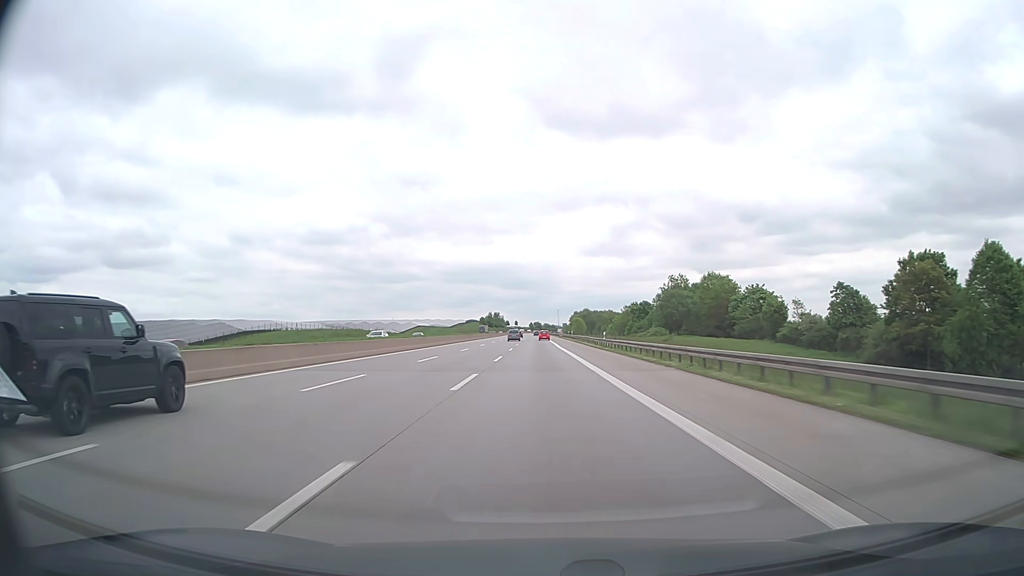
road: motorway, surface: asphalt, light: Day
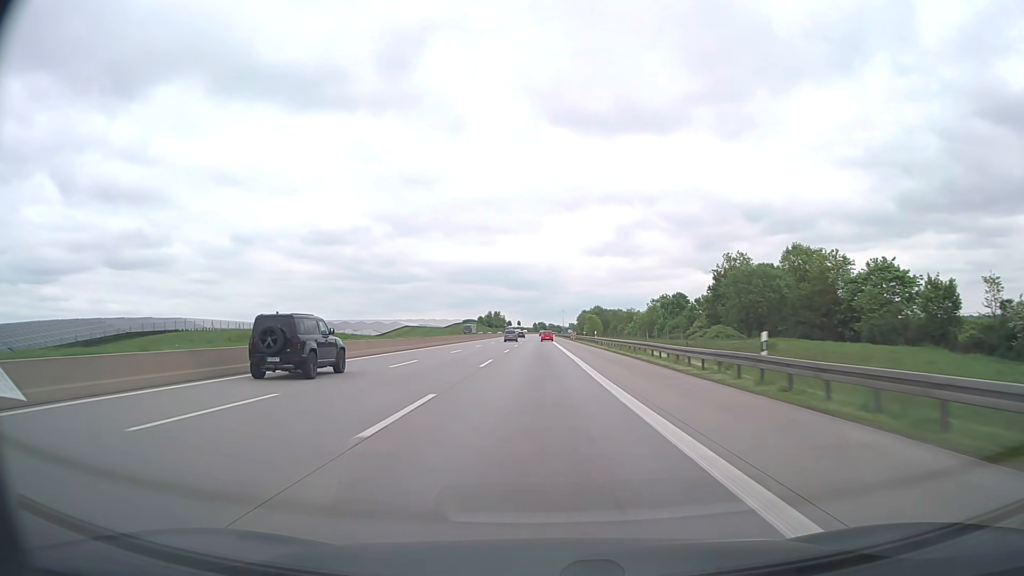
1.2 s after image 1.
(-0.2, +40.7) m; 0°
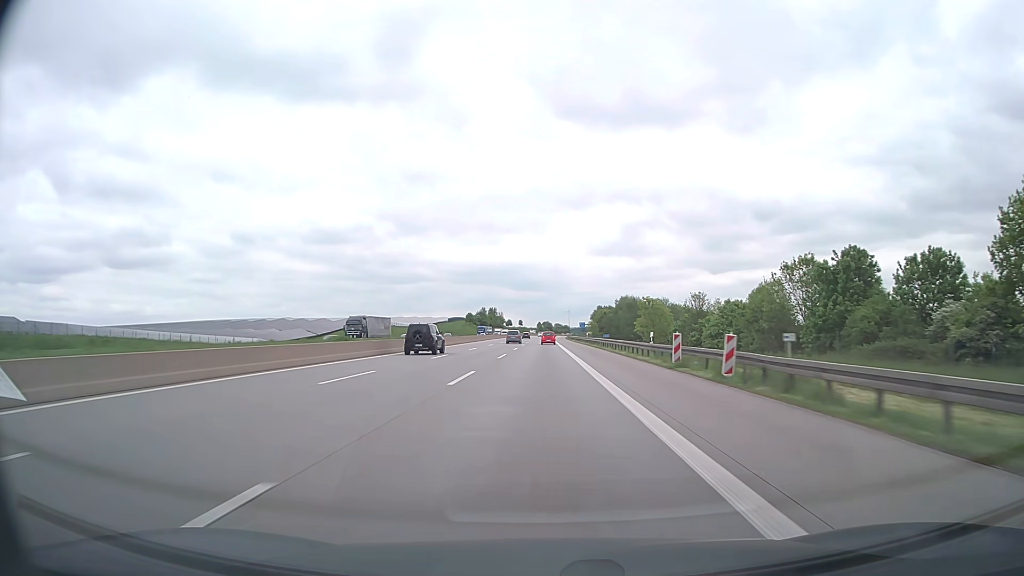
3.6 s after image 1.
(-0.4, +80.2) m; 0°
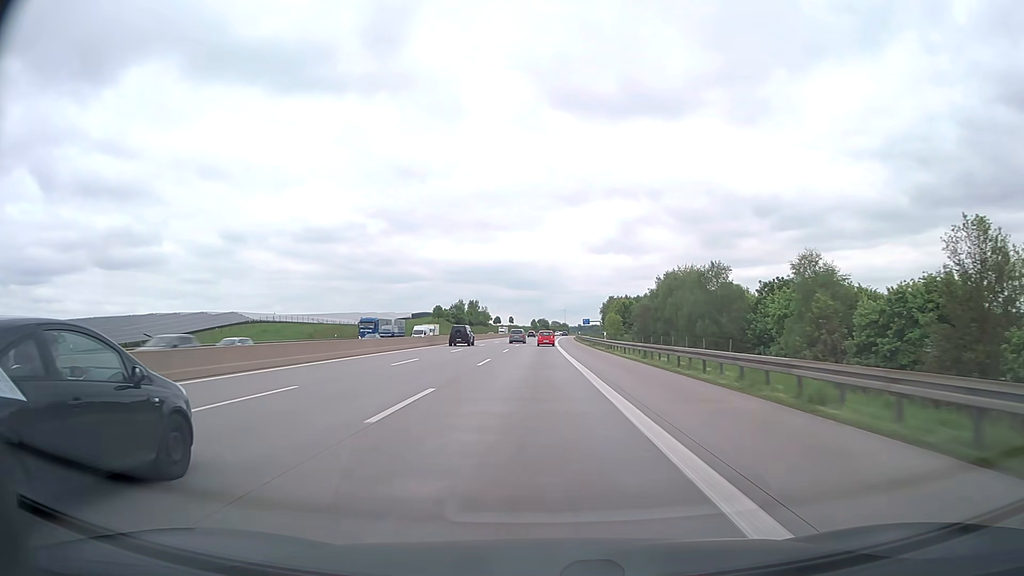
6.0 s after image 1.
(+0.1, +78.9) m; 0°
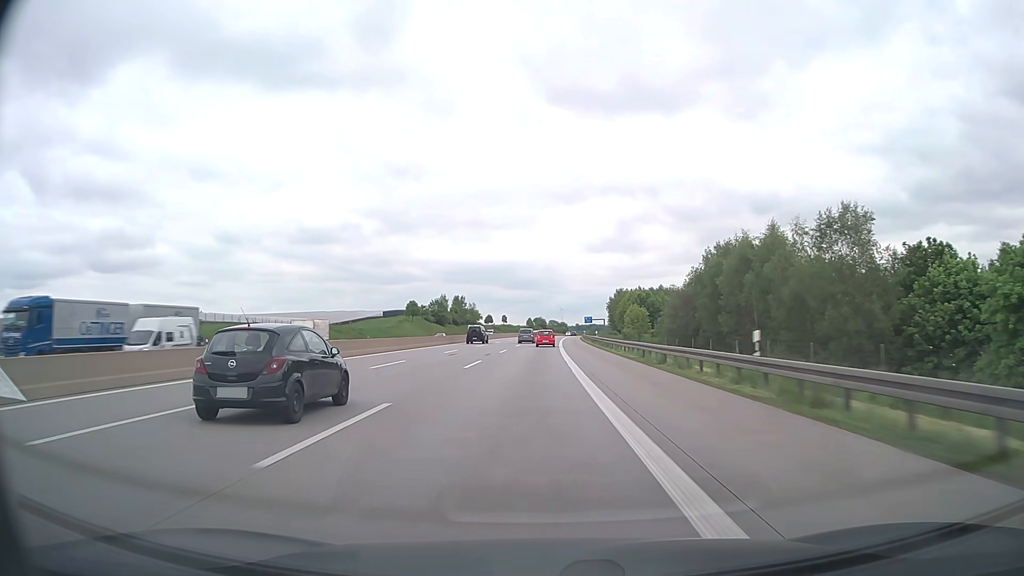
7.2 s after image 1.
(+0.1, +38.9) m; 0°
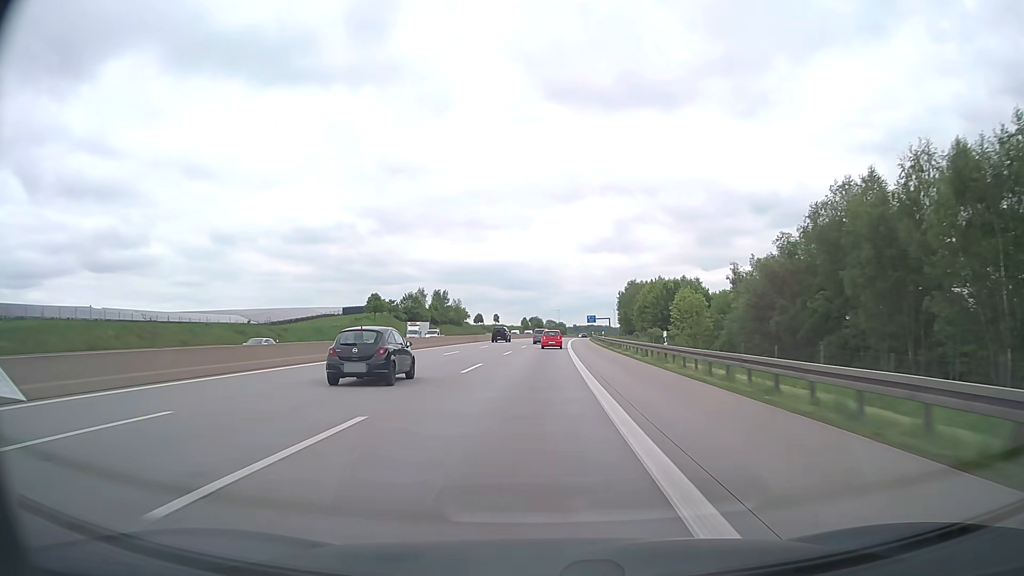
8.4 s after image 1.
(0.0, +38.4) m; 0°
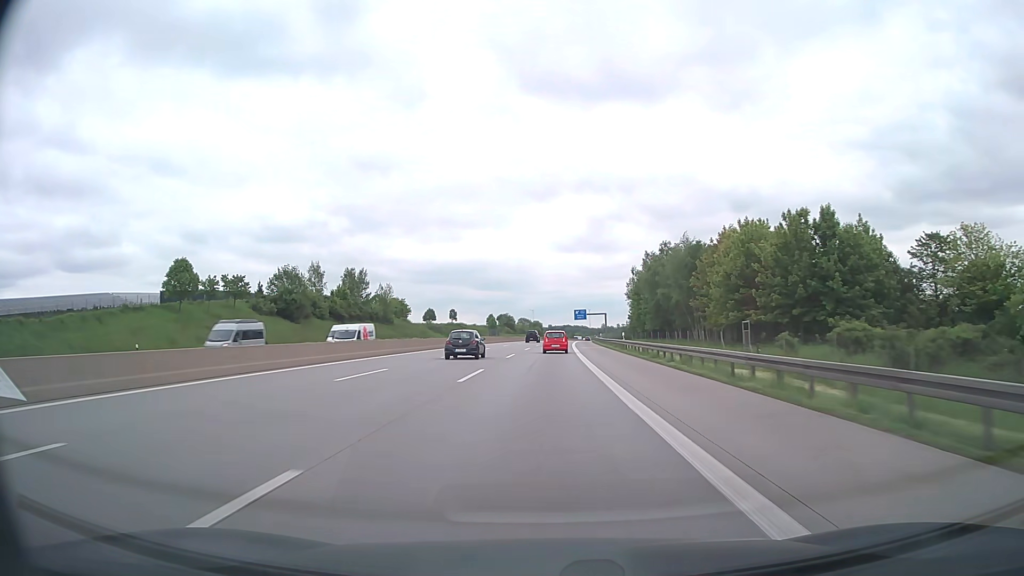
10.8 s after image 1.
(+1.1, +74.8) m; +2°
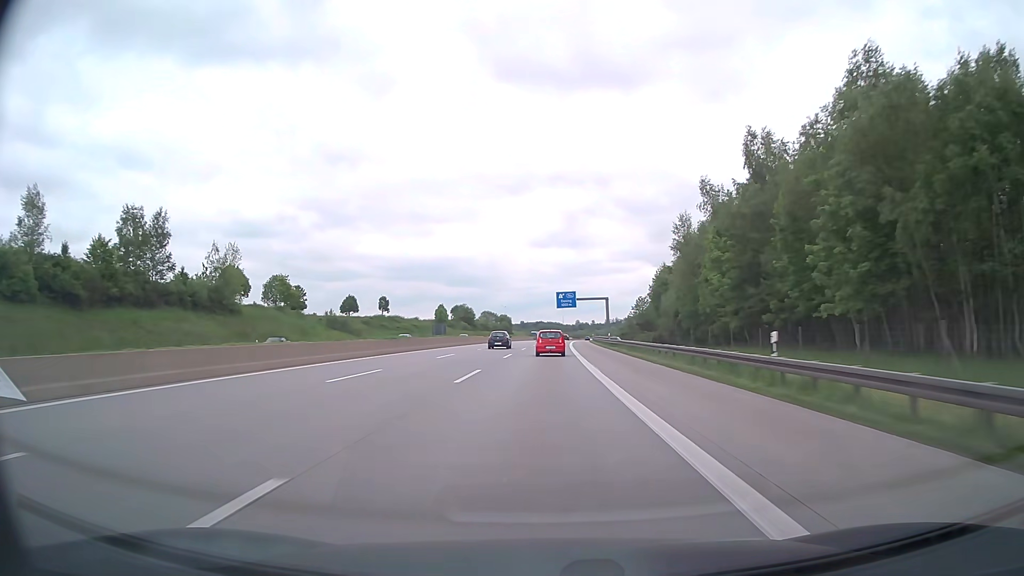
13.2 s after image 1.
(+1.5, +71.8) m; +2°
(0, +10) (0, +20) (0, +30) (0, +40) (+1, +50) (+1, +60) (+1, +70) (+1, +80) (+2, +90) (+2, +100) m
